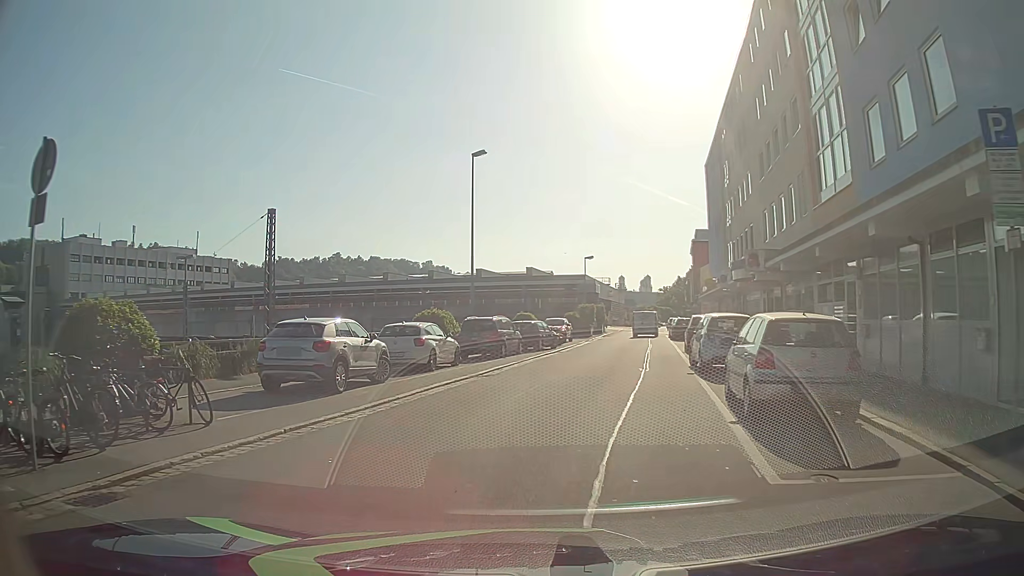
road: residential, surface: asphalt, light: Day
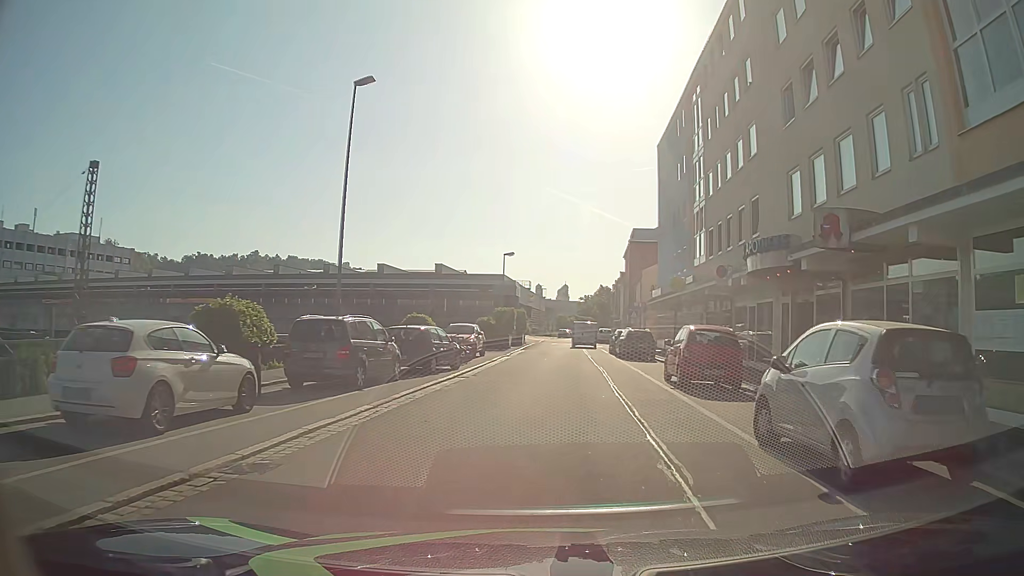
(+0.4, +11.8) m; +6°
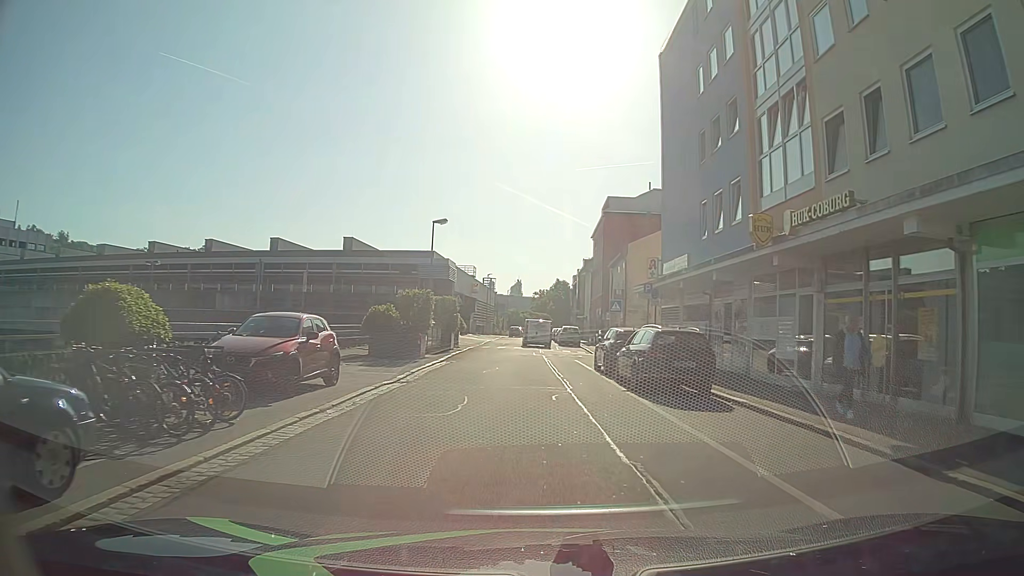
(+0.9, +18.1) m; +4°
